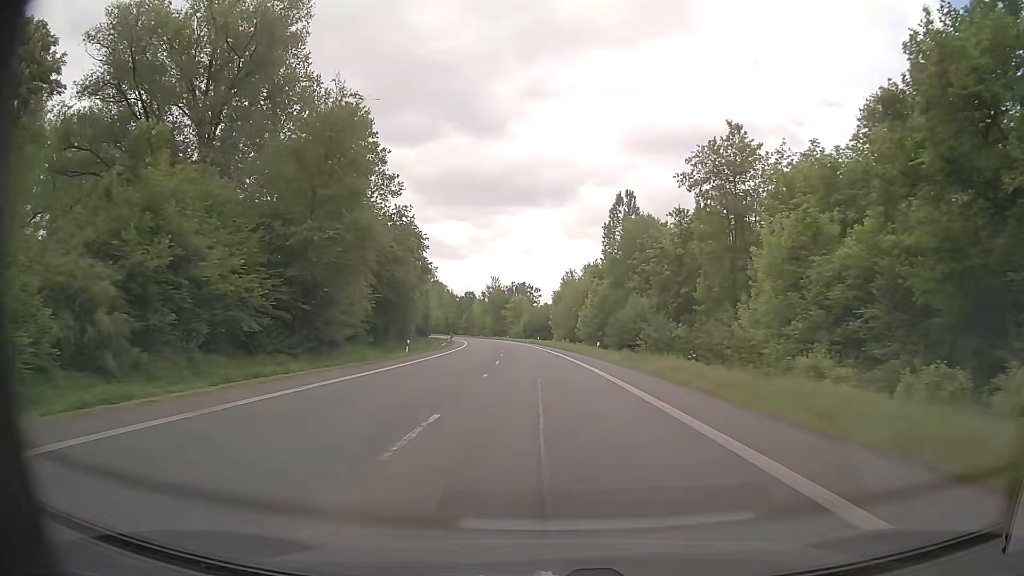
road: primary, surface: asphalt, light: Day
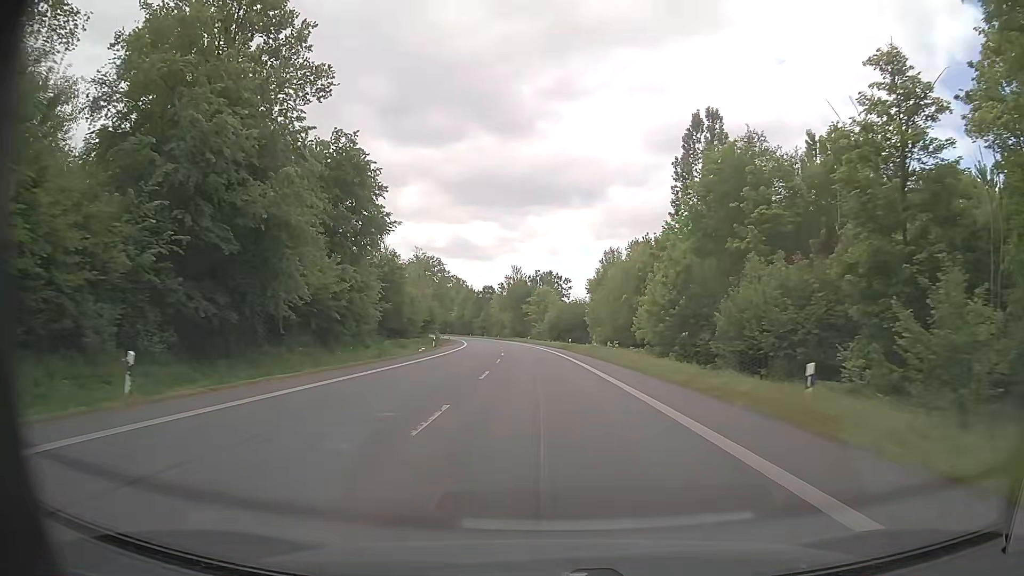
(-0.6, +33.8) m; -2°
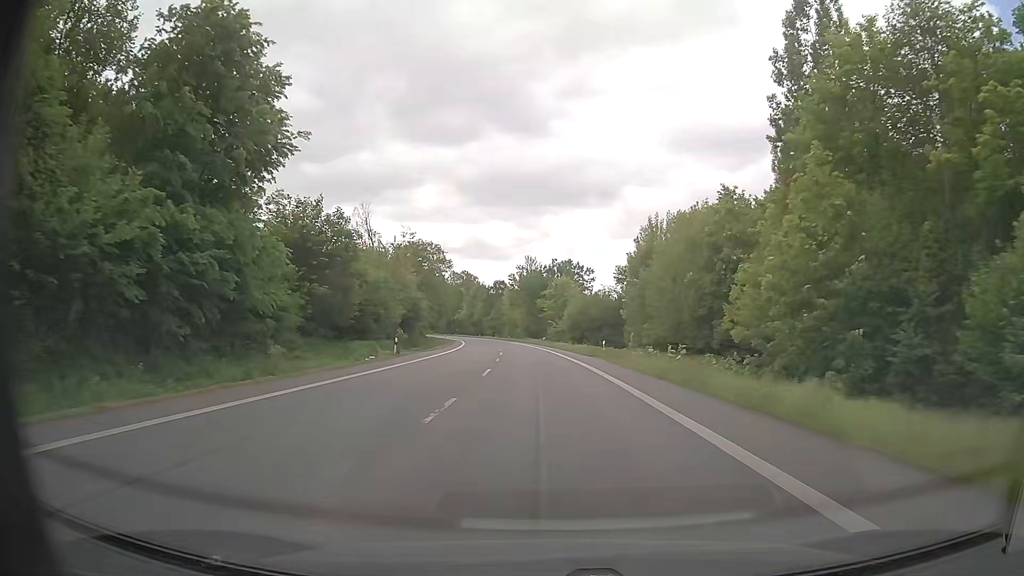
(-0.3, +22.5) m; -2°
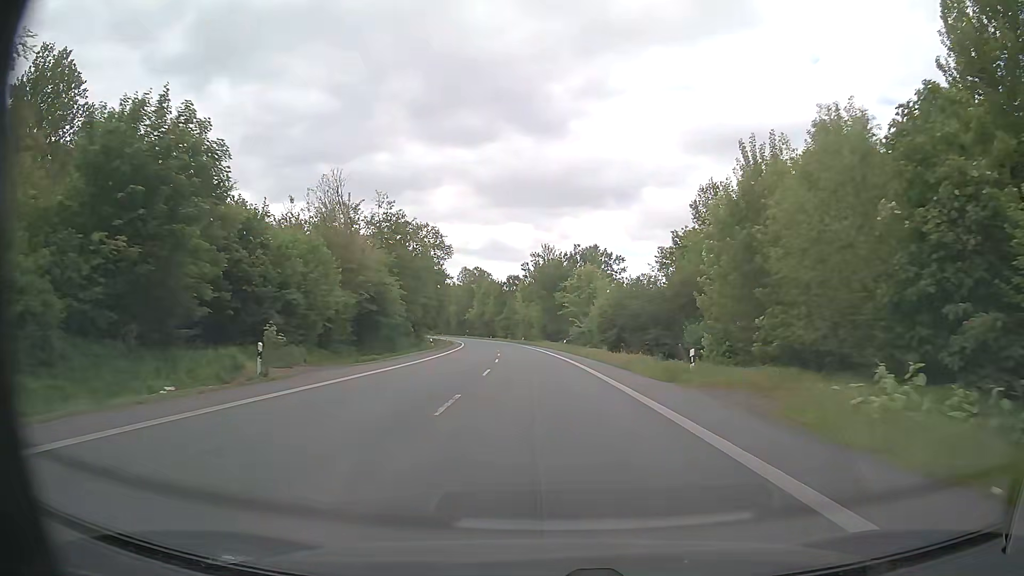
(-0.3, +22.5) m; -1°
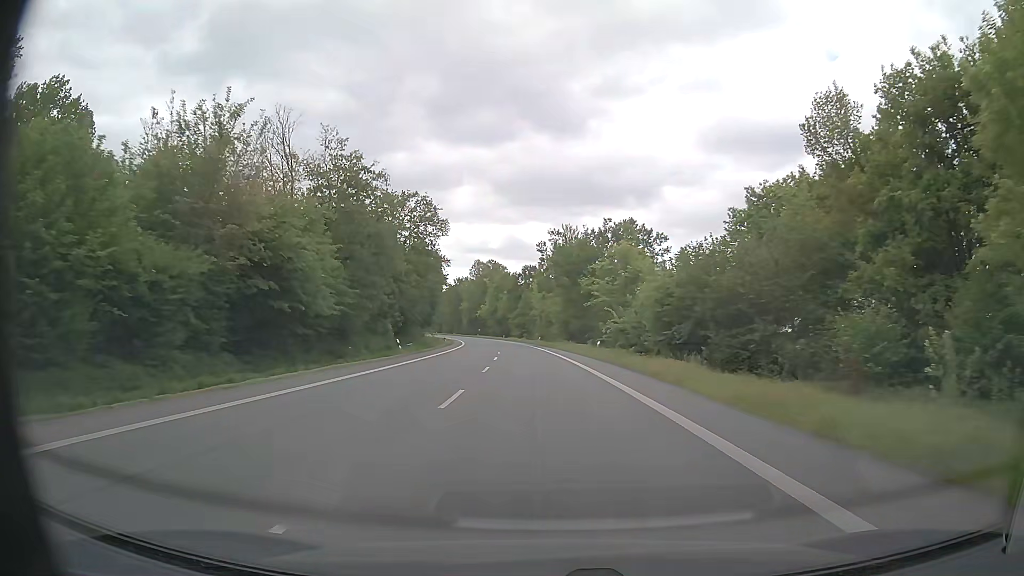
(-0.4, +22.5) m; -2°
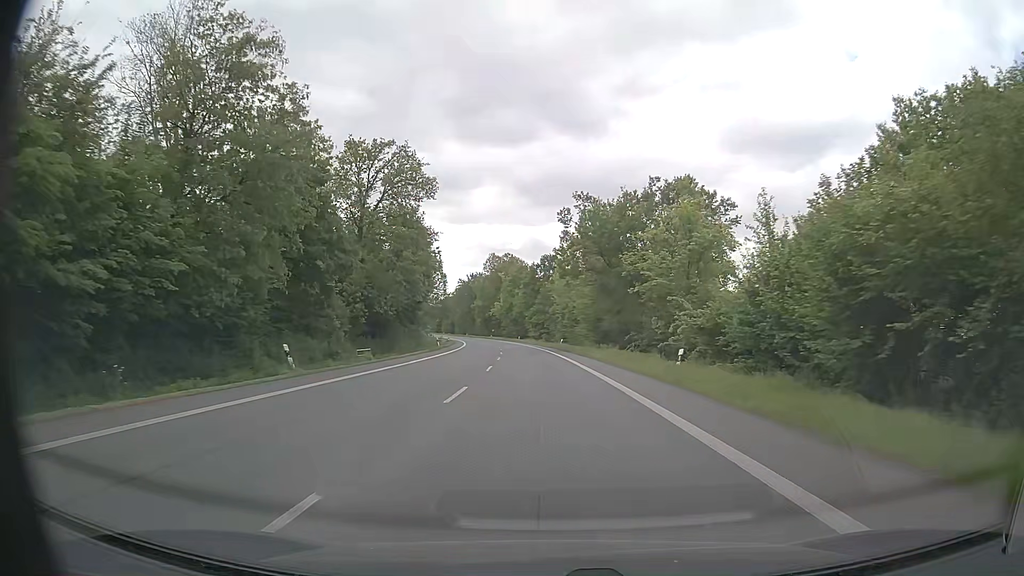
(-0.3, +22.5) m; -2°
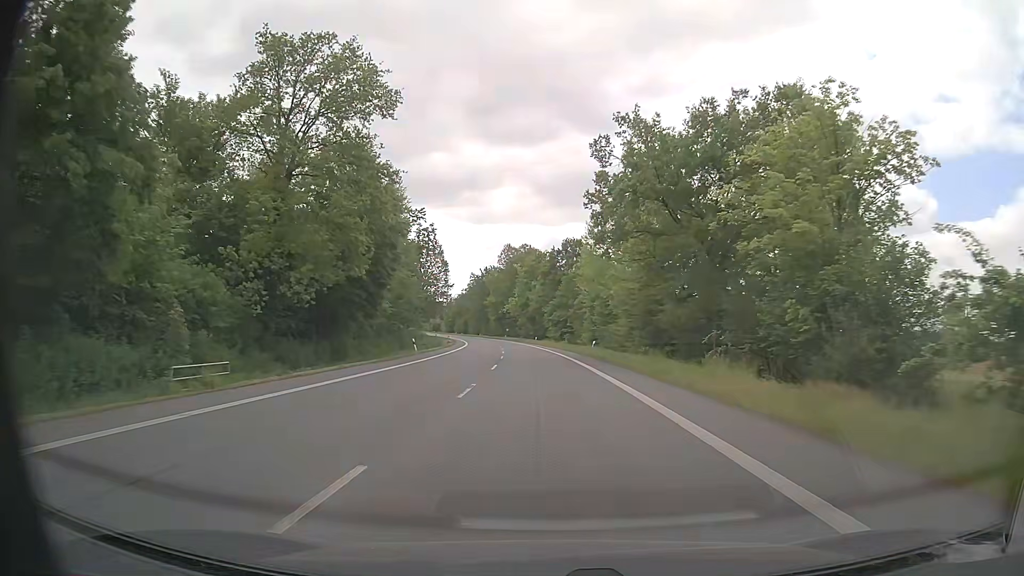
(-0.3, +22.7) m; -2°
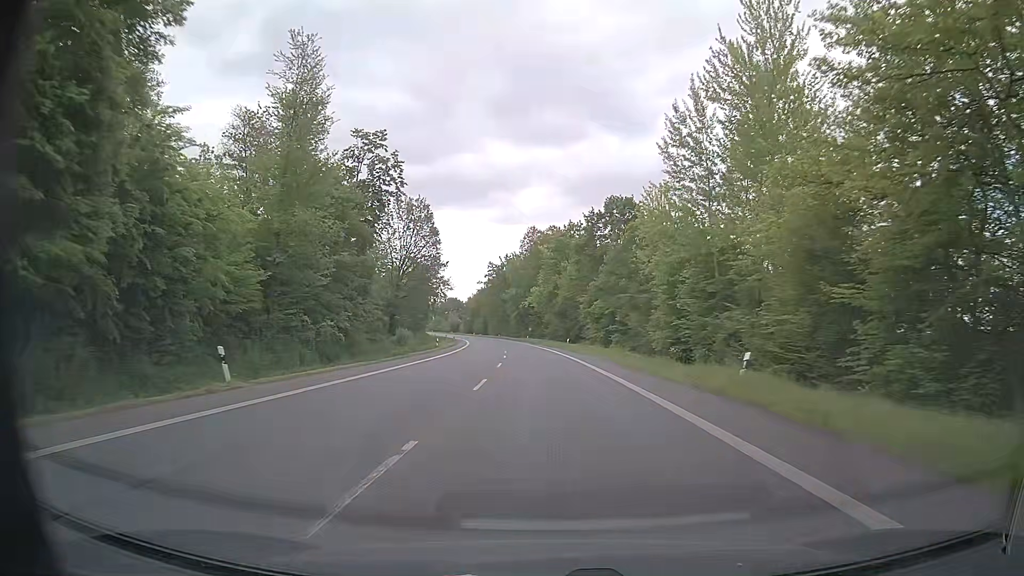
(-0.9, +34.3) m; -3°
(0, +10) (0, +20) (0, +30) (-1, +40) (-1, +50) (-2, +60) (-3, +70) (-3, +80) (-4, +90) (-5, +100) m
